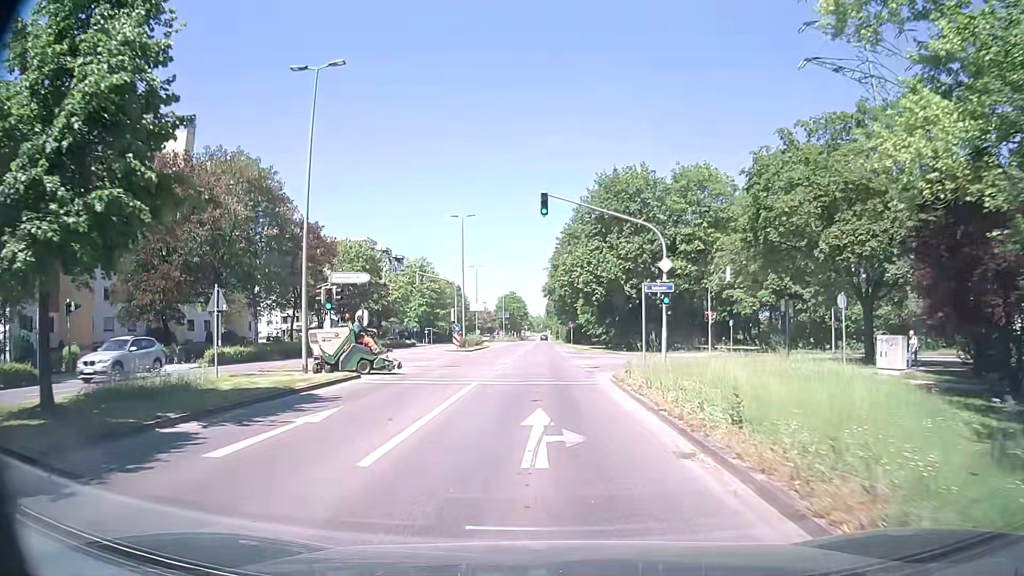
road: tertiary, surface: asphalt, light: Day
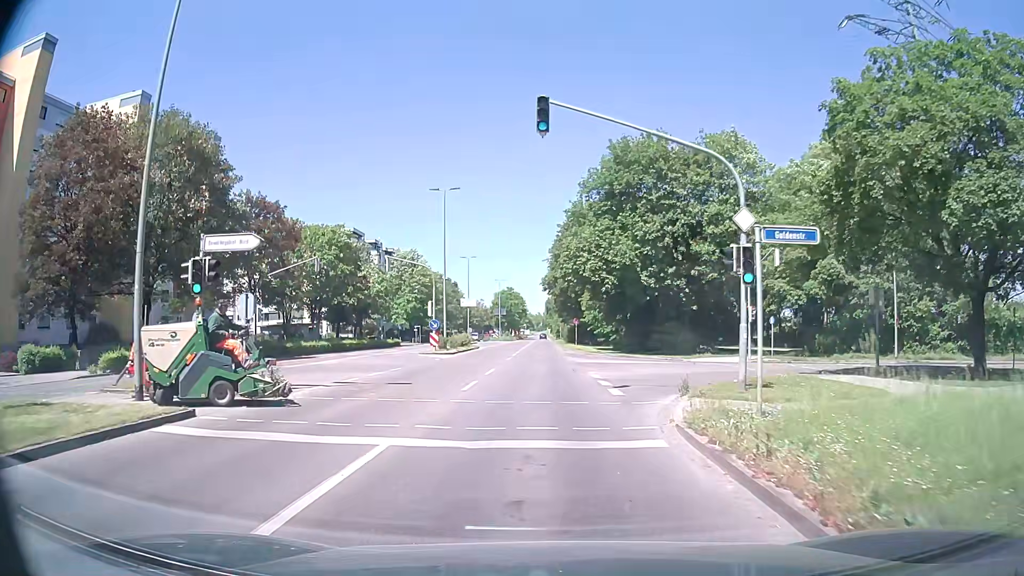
(+0.1, +9.8) m; +1°
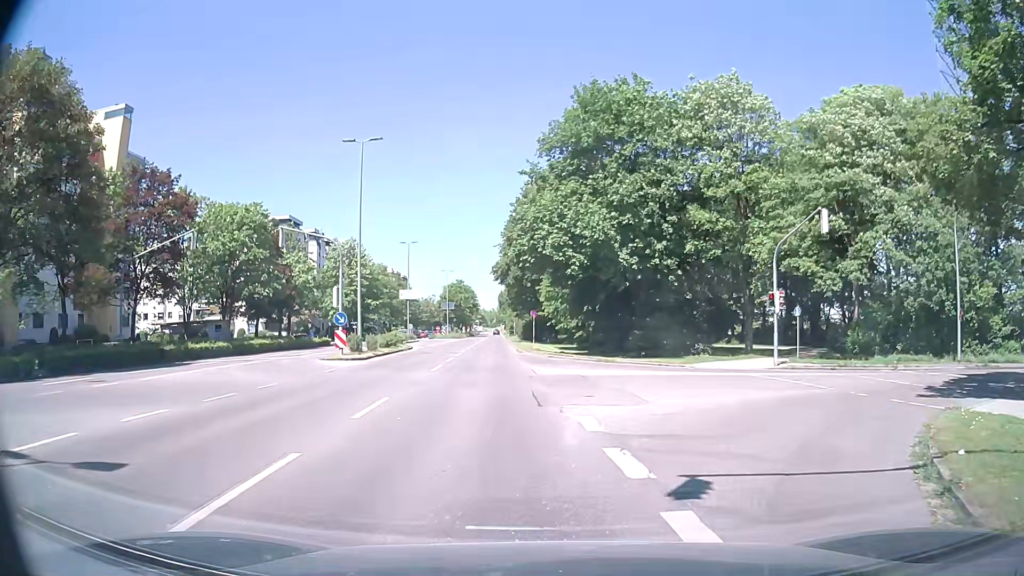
(0.0, +11.1) m; +3°
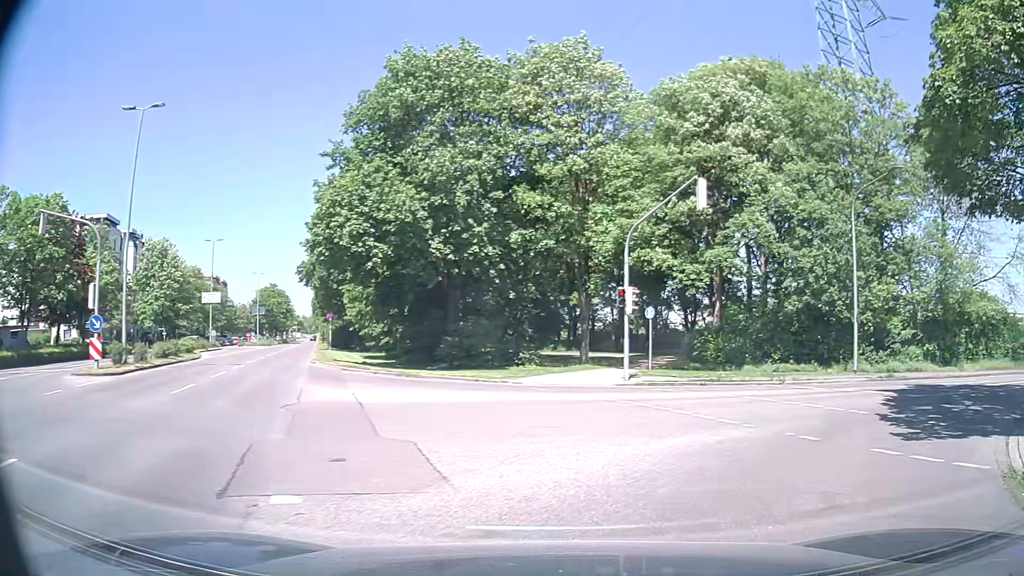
(+0.7, +6.3) m; +16°
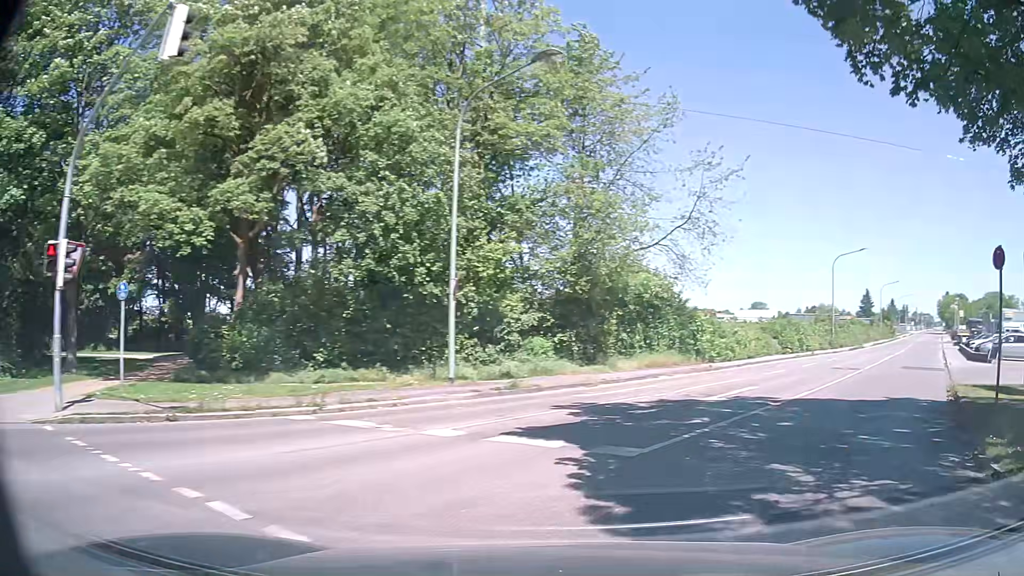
(+3.1, +10.3) m; +35°
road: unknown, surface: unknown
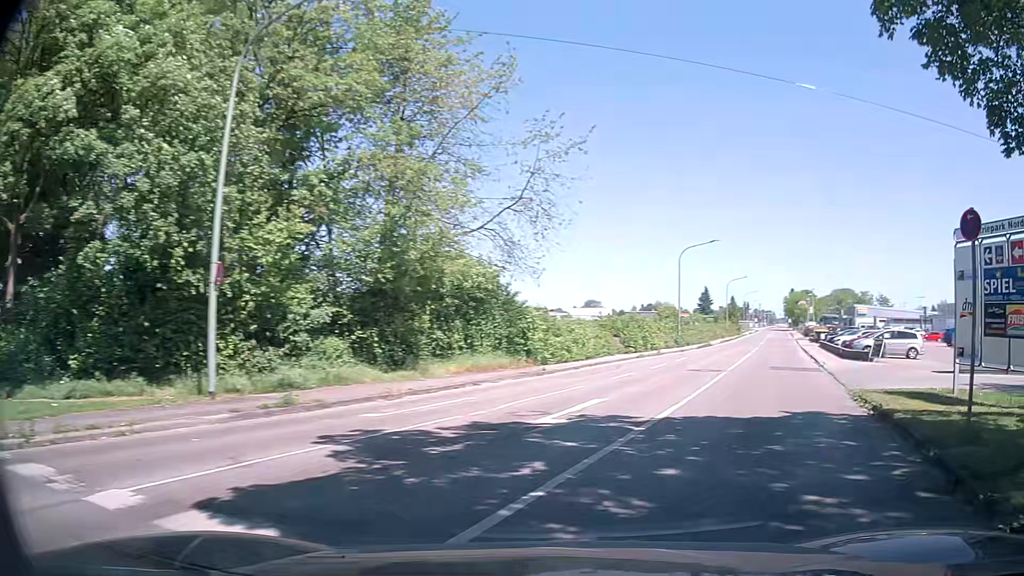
(+0.5, +4.0) m; +13°
(+2, +10) (+6, +19) (+10, +28) (+14, +37) (+17, +47) (+21, +56) (+24, +66) (+28, +75) (+31, +84) (+35, +94) m
